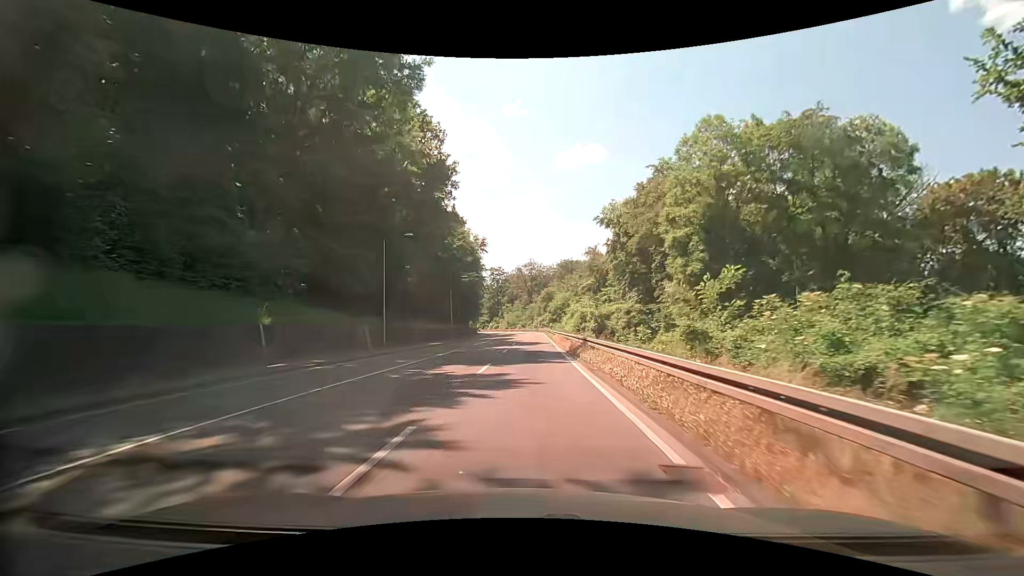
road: secondary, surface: asphalt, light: Day
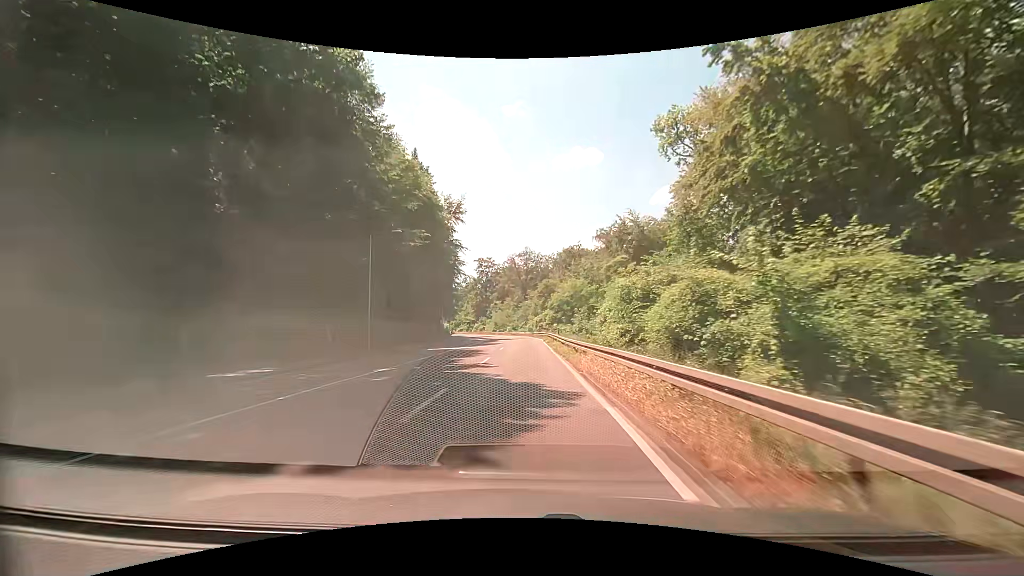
(+0.9, +31.7) m; +1°
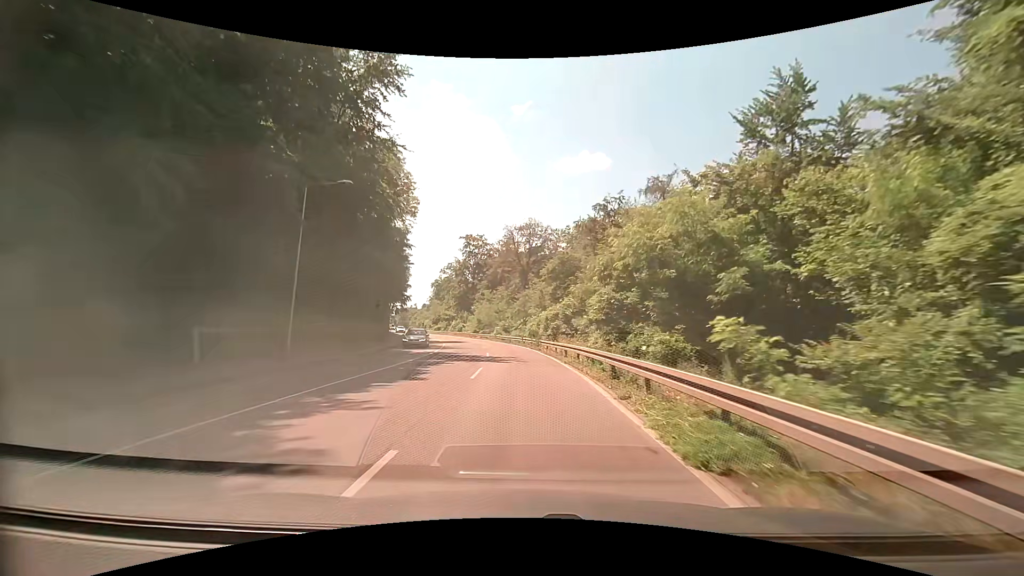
(-0.4, +41.8) m; 0°
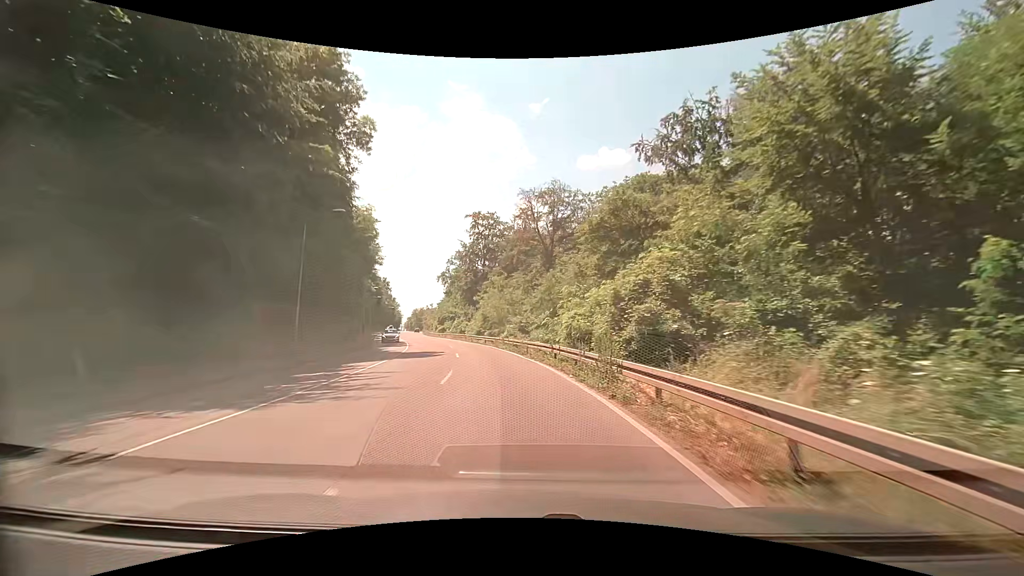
(-0.3, +25.6) m; -2°
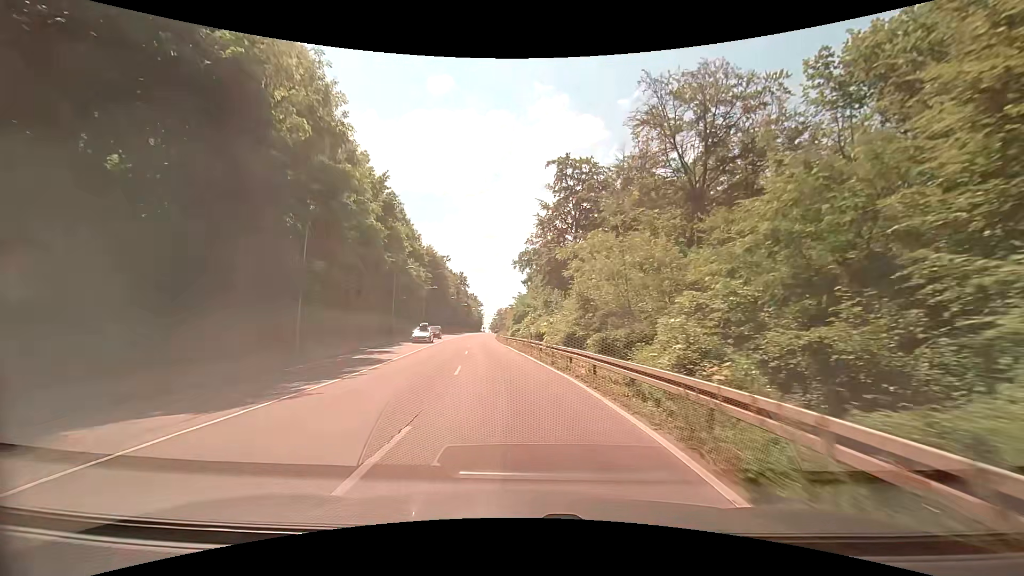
(-3.0, +33.6) m; -10°
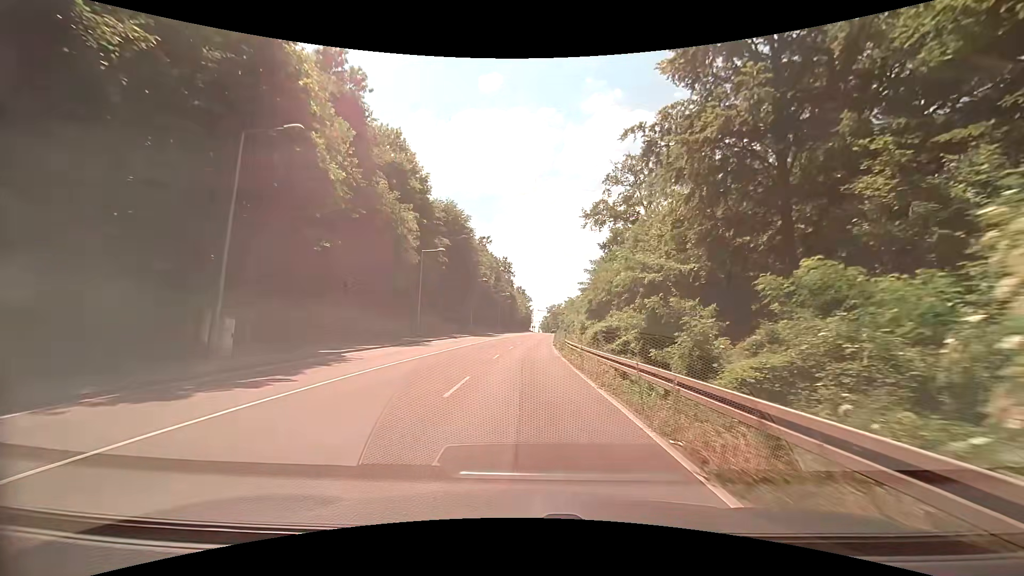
(-3.2, +41.5) m; -6°
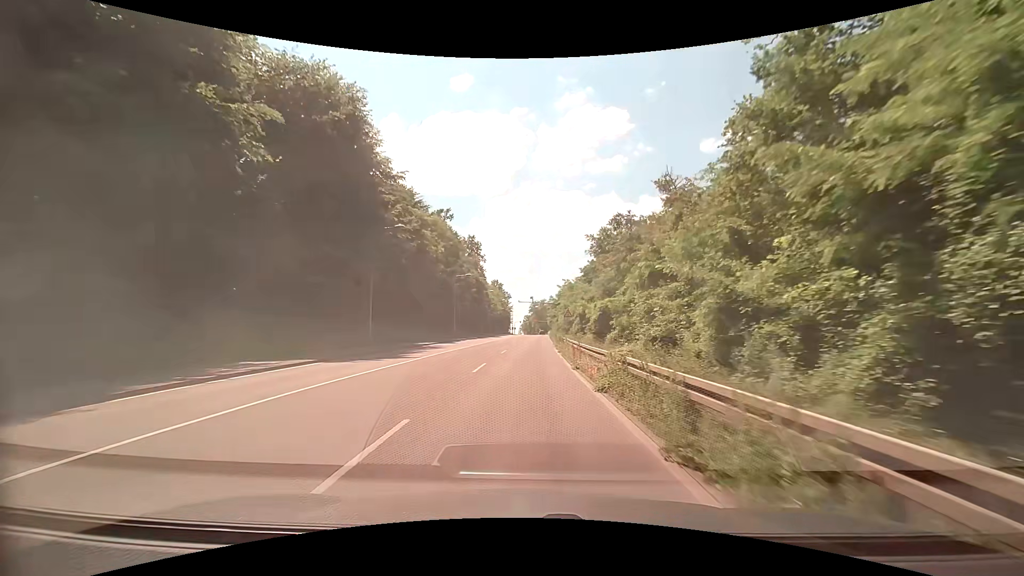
(+1.0, +42.3) m; +3°
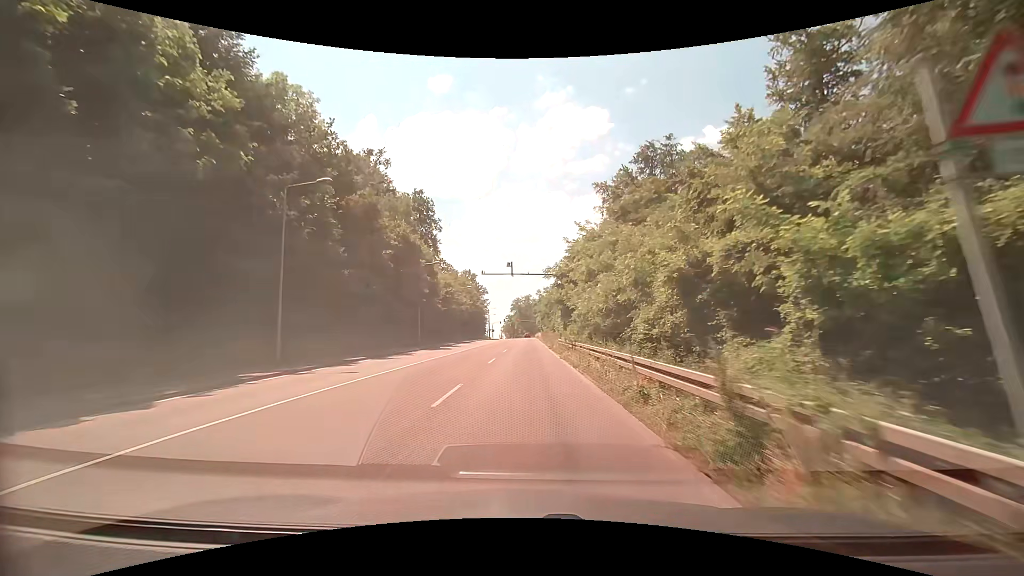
(+0.5, +42.8) m; +1°
(0, +10) (0, +20) (0, +30) (0, +40) (0, +50) (+1, +60) (+1, +70) (+1, +80) (+1, +90) (+1, +100) m
